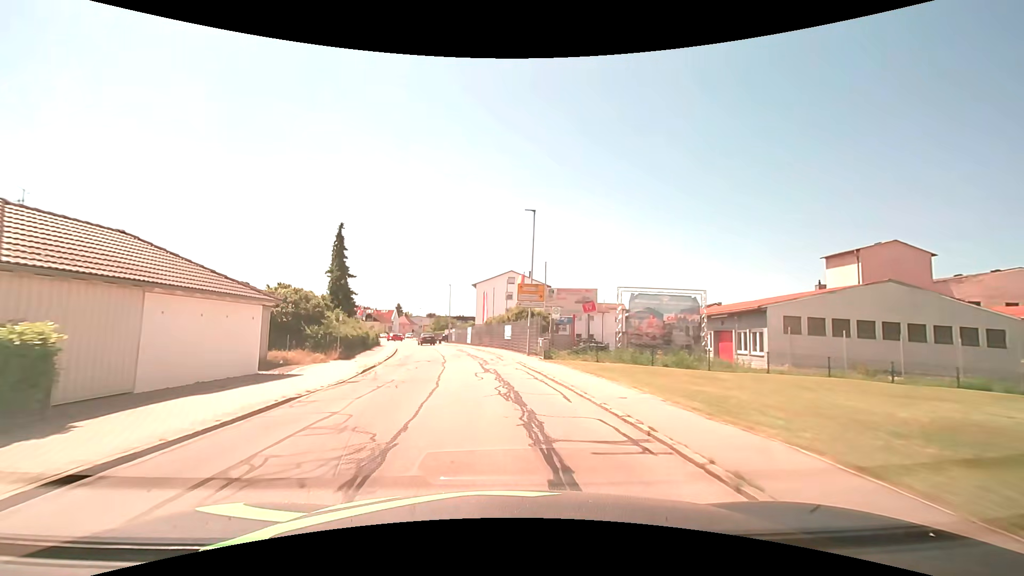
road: unclassified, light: Day
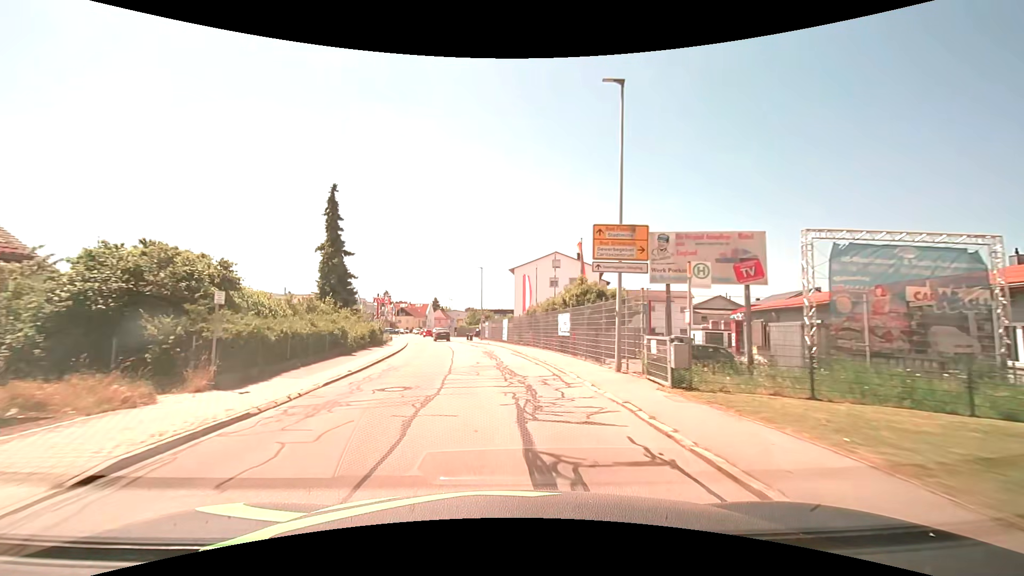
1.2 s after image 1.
(-0.6, +14.3) m; -5°
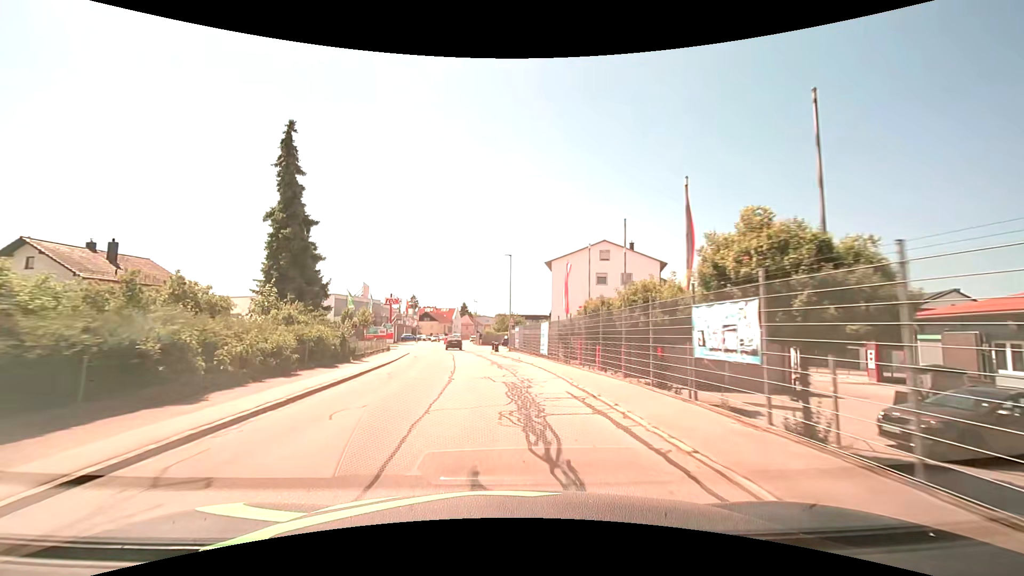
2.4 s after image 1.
(-0.4, +14.4) m; -3°
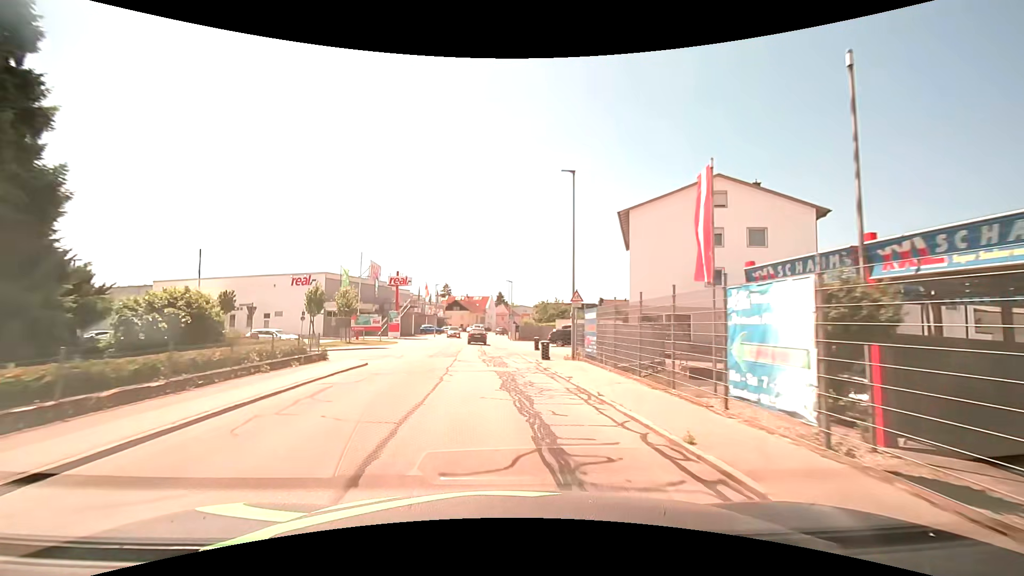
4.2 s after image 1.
(-0.9, +21.3) m; -4°
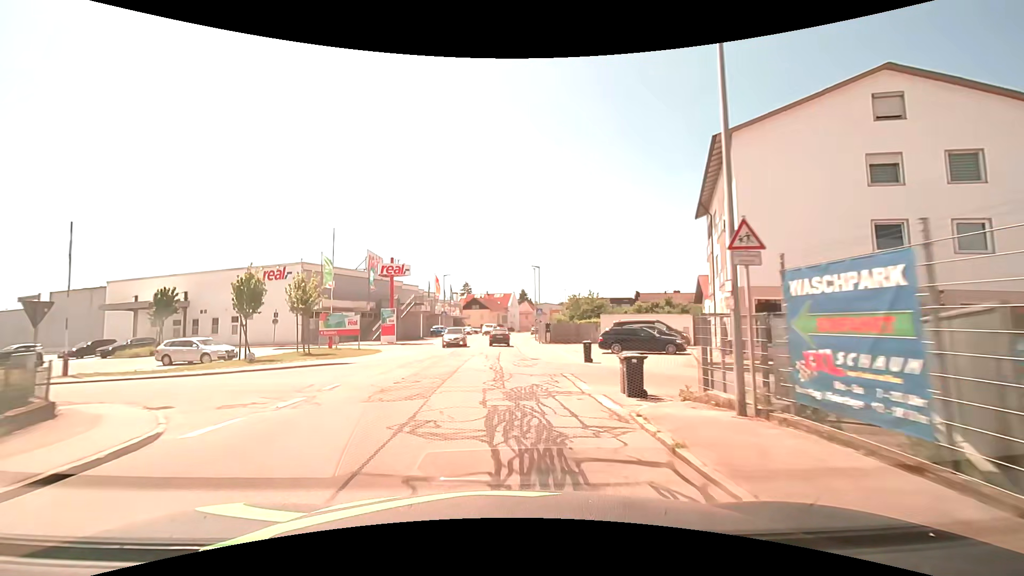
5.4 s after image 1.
(-0.3, +13.7) m; -3°
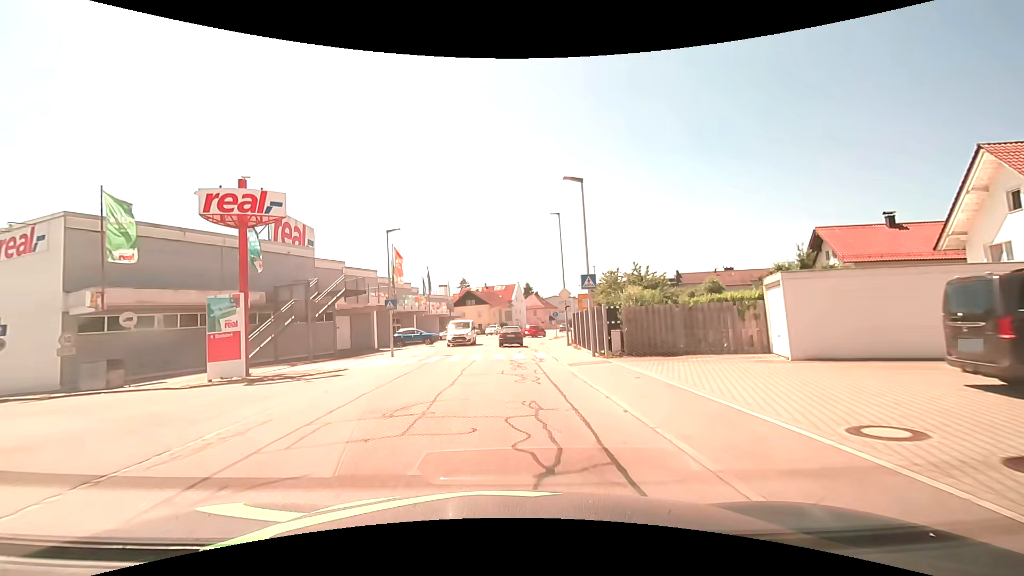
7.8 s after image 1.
(-0.3, +26.4) m; 0°
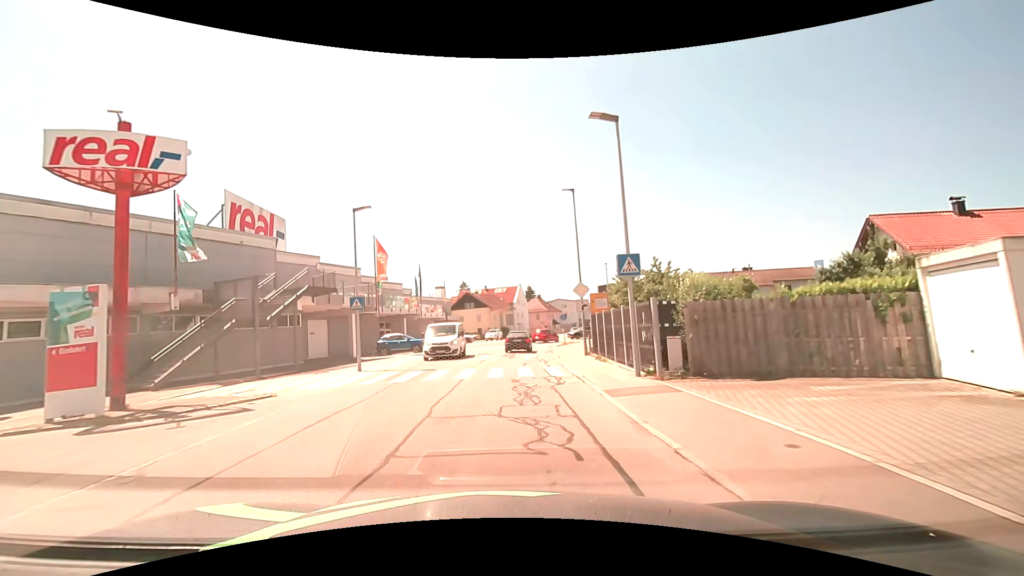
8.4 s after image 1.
(0.0, +6.4) m; 0°
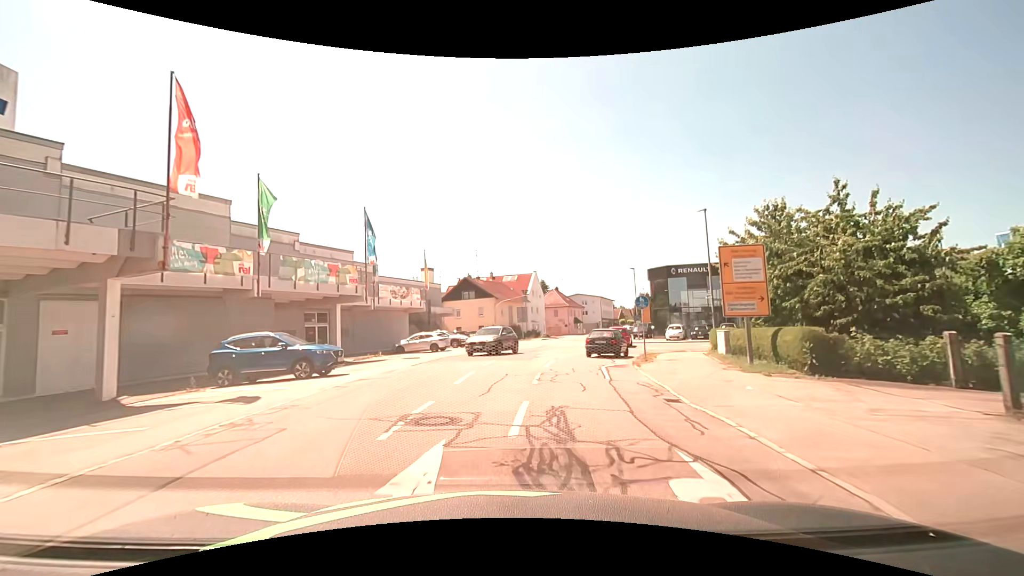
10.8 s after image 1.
(-0.3, +23.6) m; -1°
